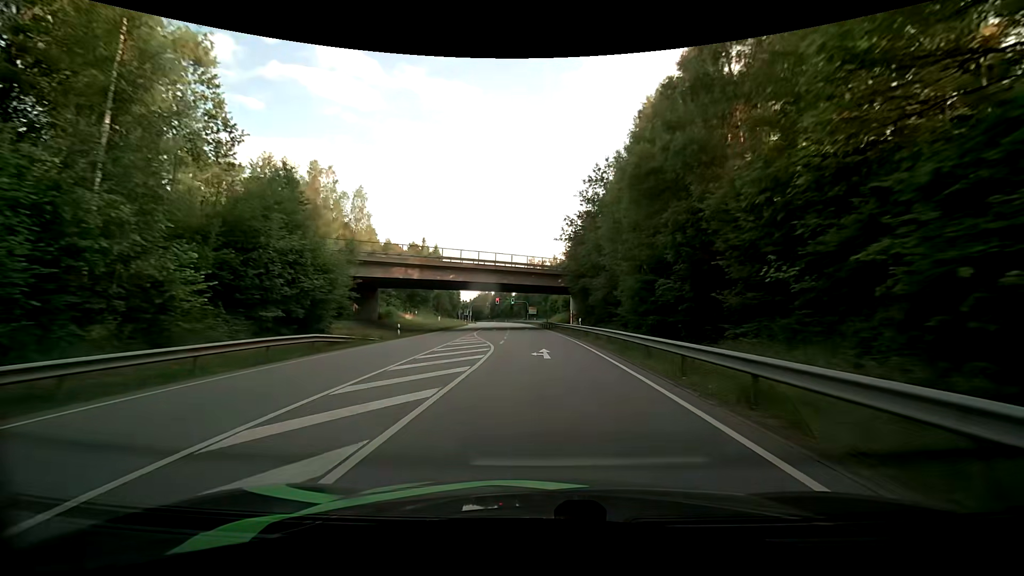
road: primary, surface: asphalt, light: Day
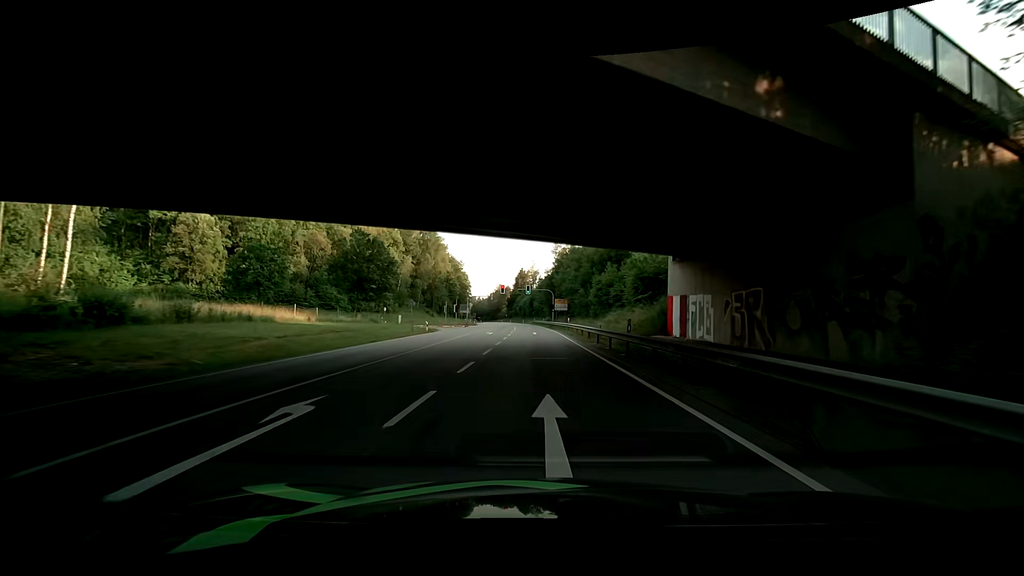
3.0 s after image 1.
(-1.2, +49.8) m; -3°
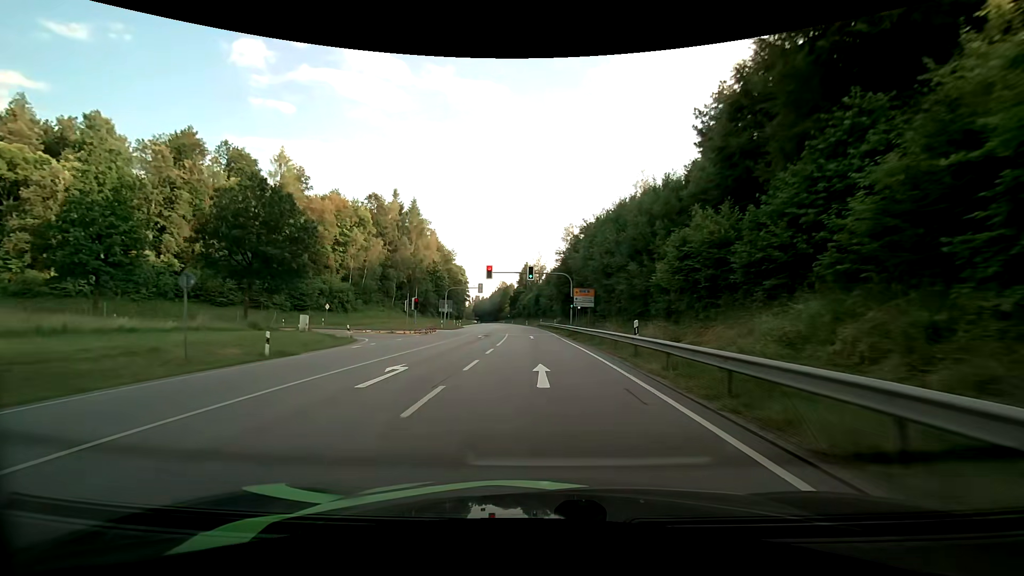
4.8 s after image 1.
(+0.7, +29.5) m; -1°
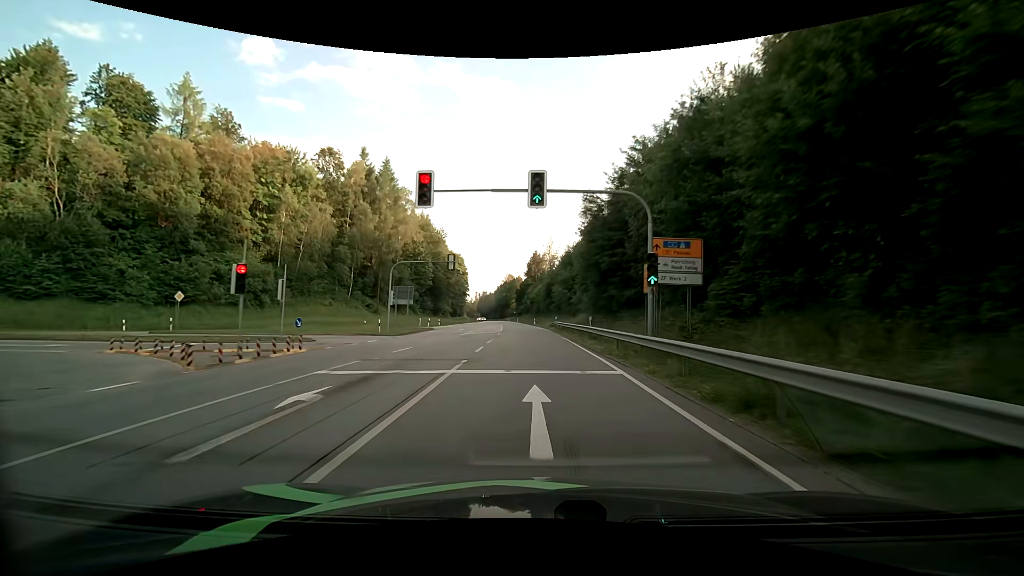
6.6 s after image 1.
(-0.3, +30.3) m; -1°
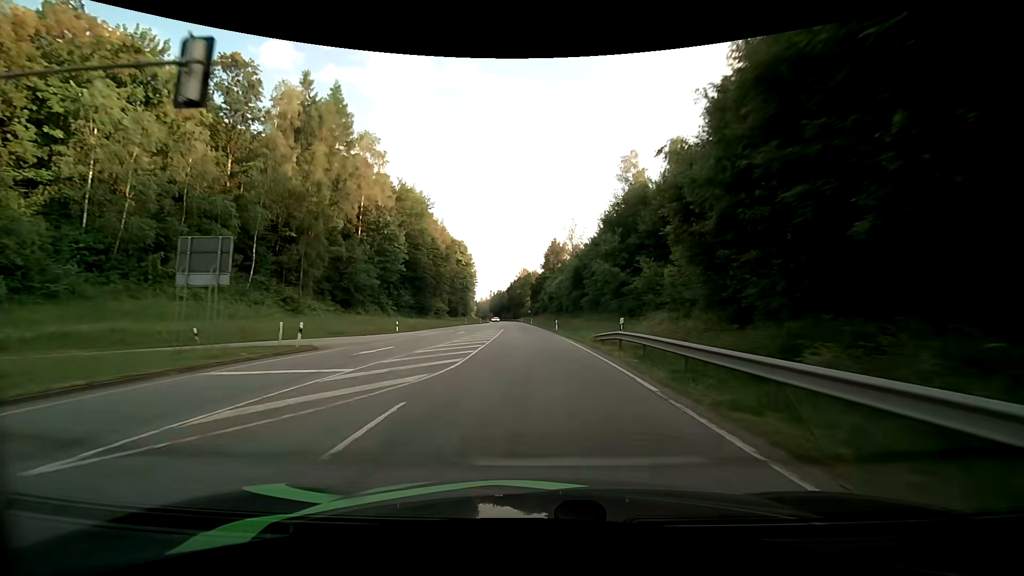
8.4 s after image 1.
(-0.5, +32.1) m; -2°
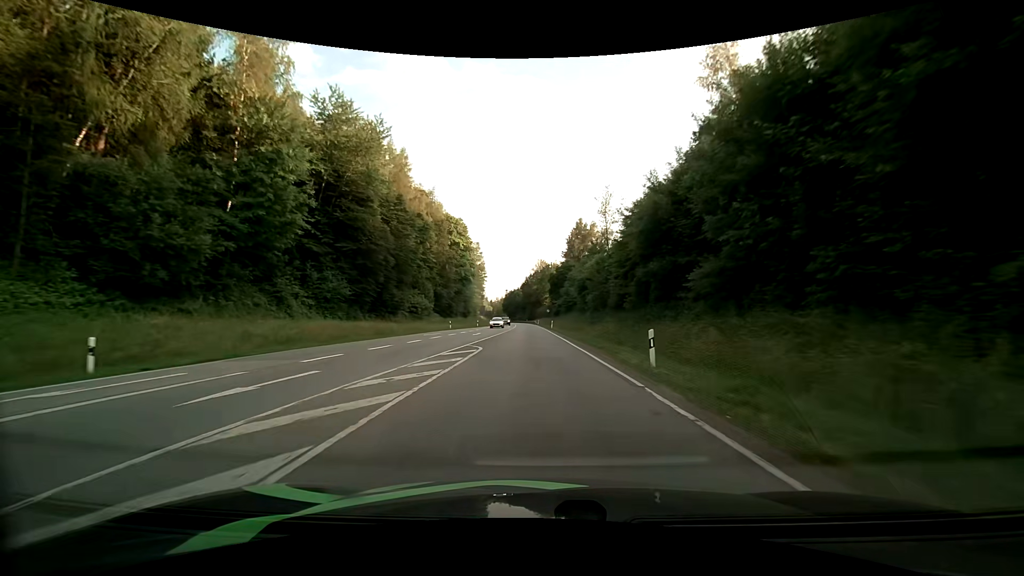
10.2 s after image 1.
(-0.6, +34.4) m; -2°
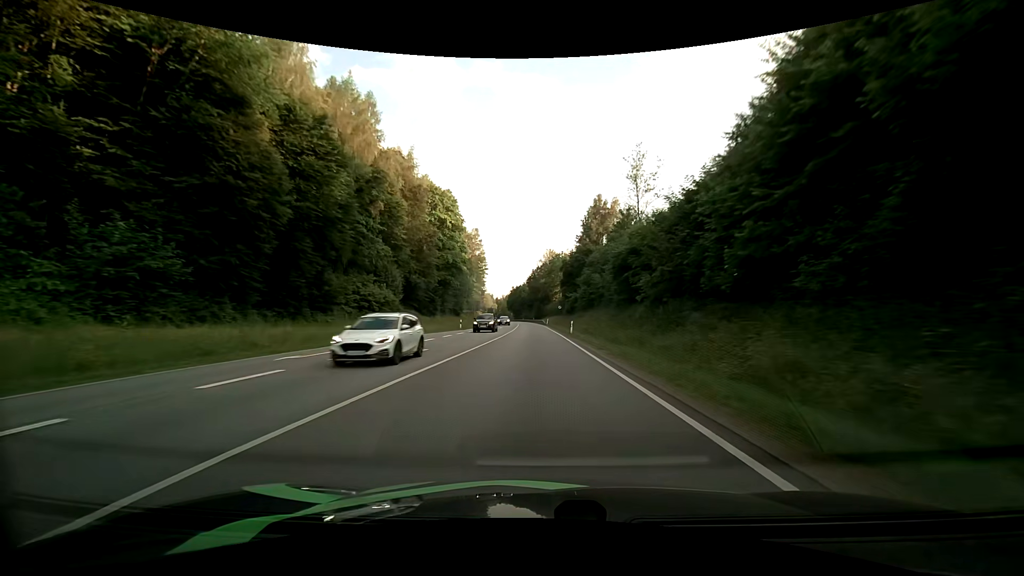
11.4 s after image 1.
(-0.2, +24.3) m; -1°
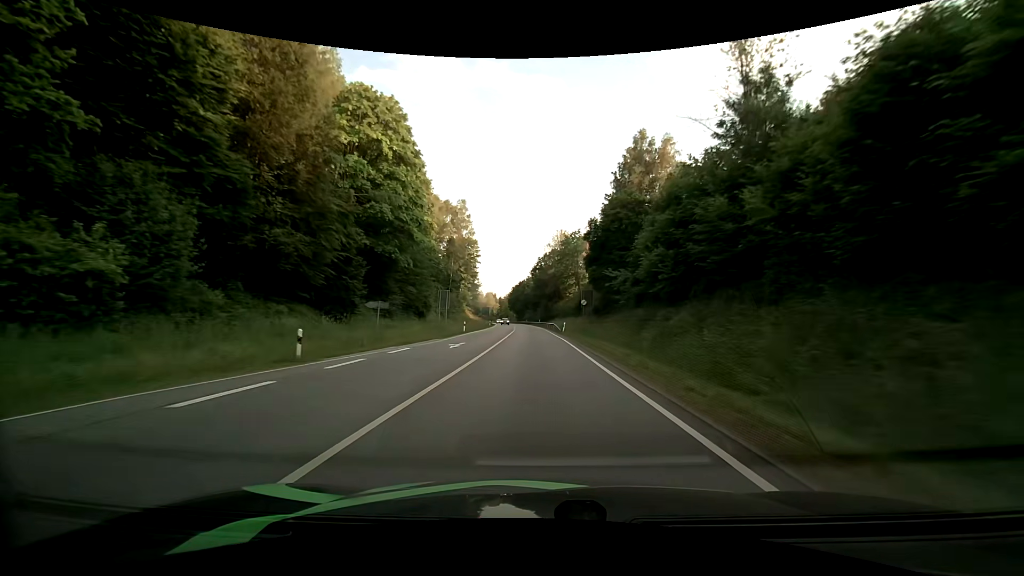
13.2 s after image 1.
(-0.2, +38.1) m; -1°
(0, +10) (0, +20) (0, +30) (0, +40) (0, +50) (-1, +60) (-1, +70) (-1, +80) (-2, +90) (-3, +100) m
